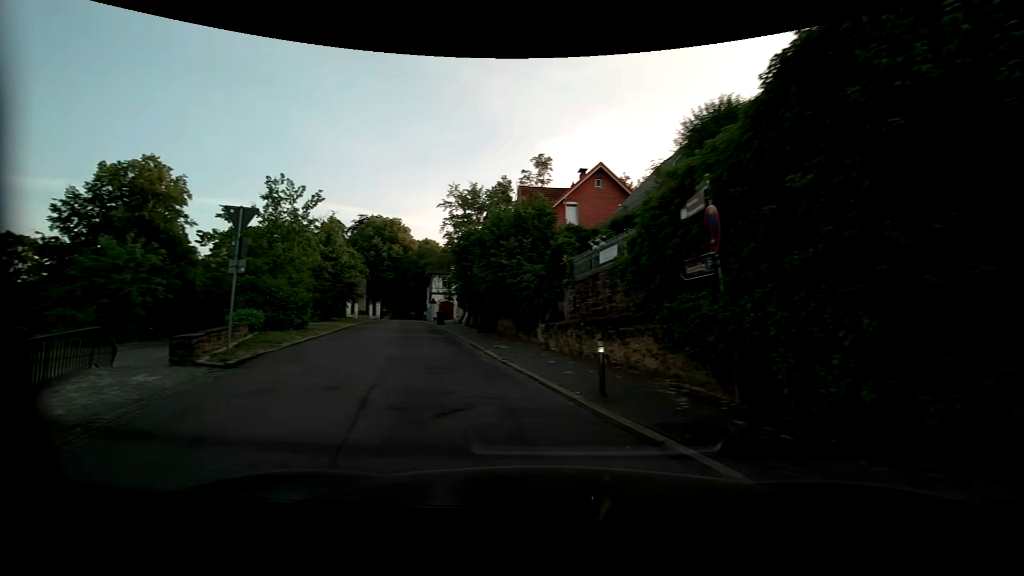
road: residential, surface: asphalt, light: Day
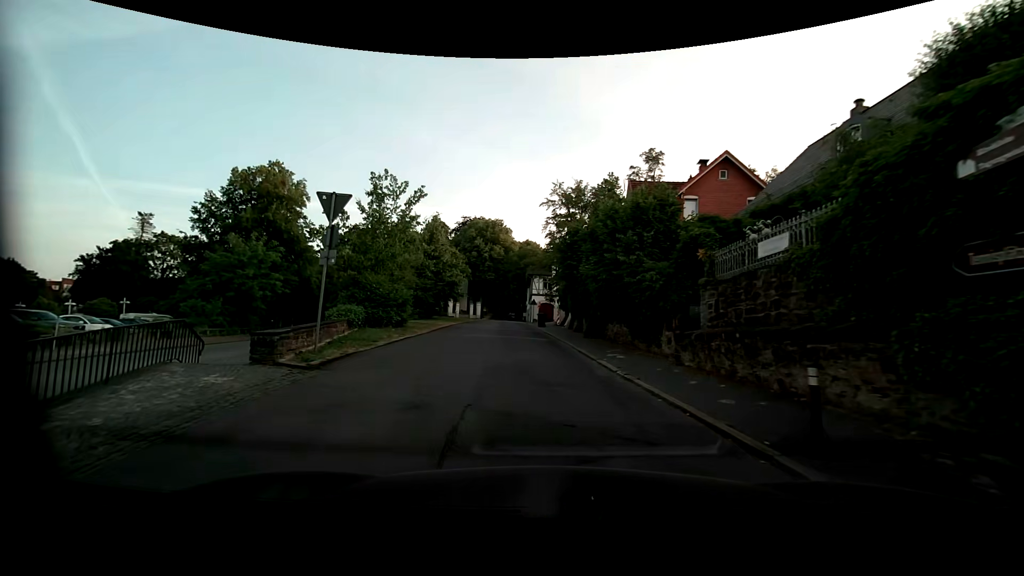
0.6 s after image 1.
(-0.3, +2.2) m; -12°
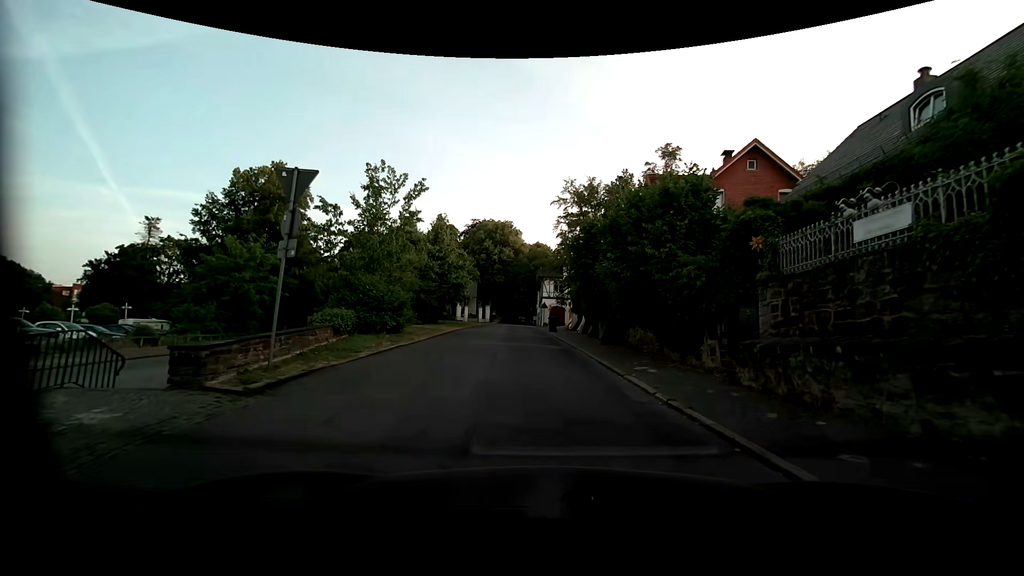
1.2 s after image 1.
(0.0, +2.5) m; -1°
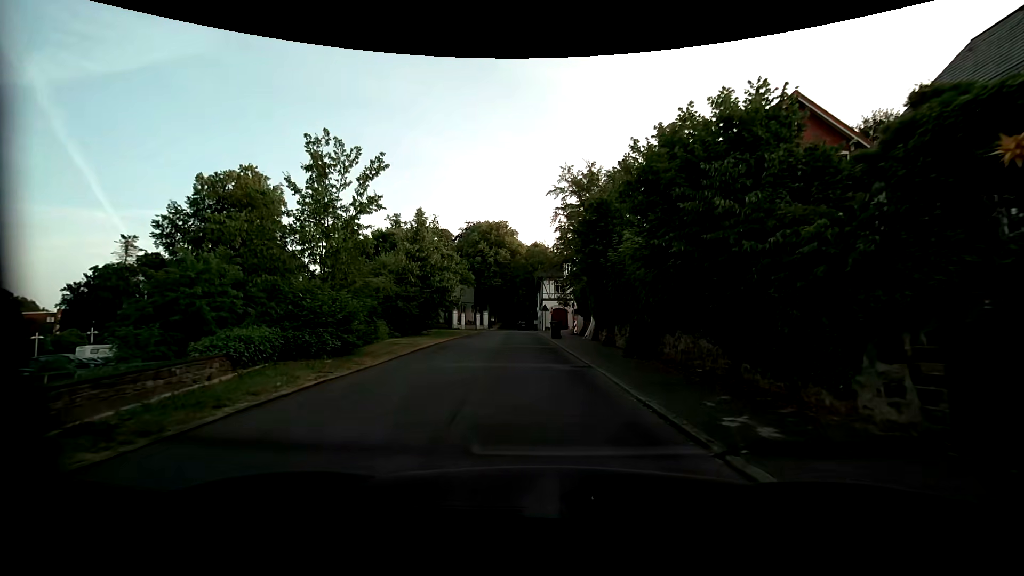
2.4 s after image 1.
(+0.1, +5.8) m; +1°
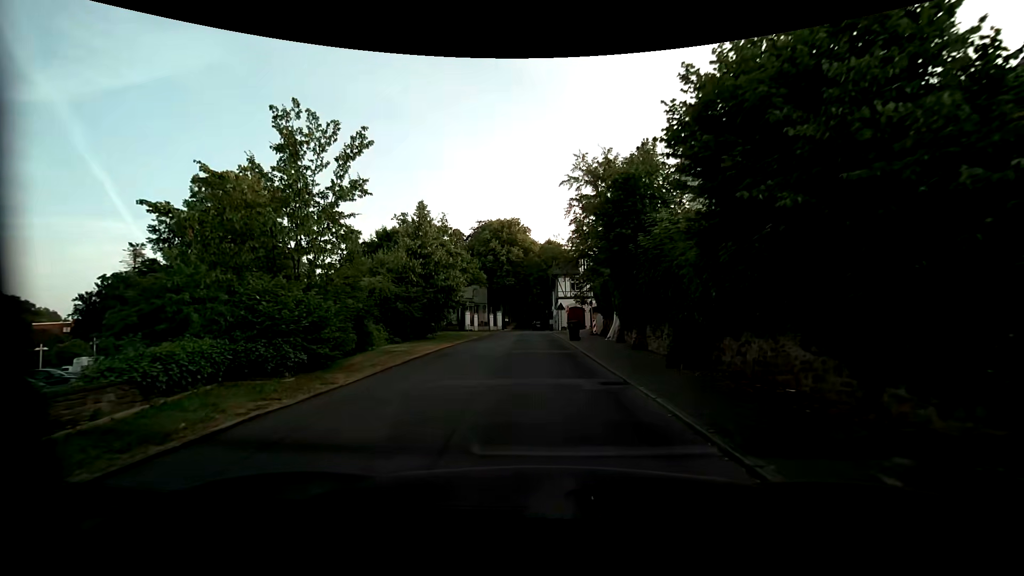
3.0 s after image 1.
(0.0, +3.3) m; -1°
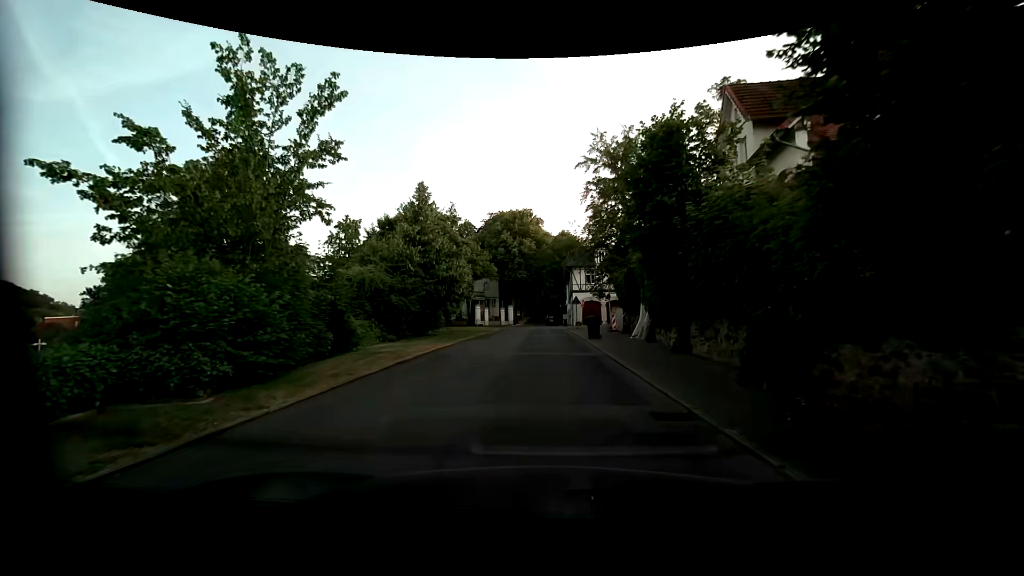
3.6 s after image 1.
(-0.1, +3.6) m; -3°
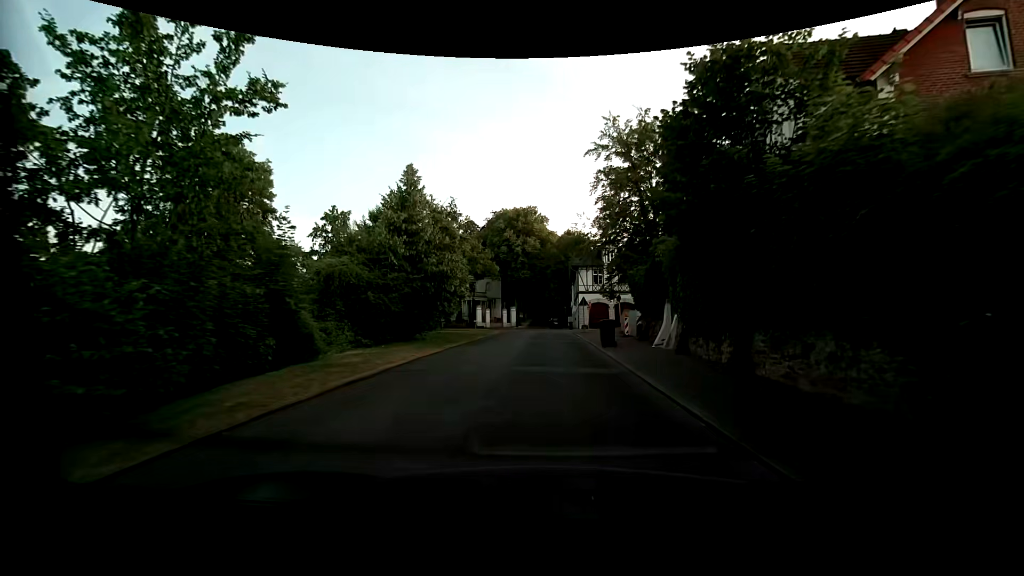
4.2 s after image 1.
(0.0, +3.8) m; 0°
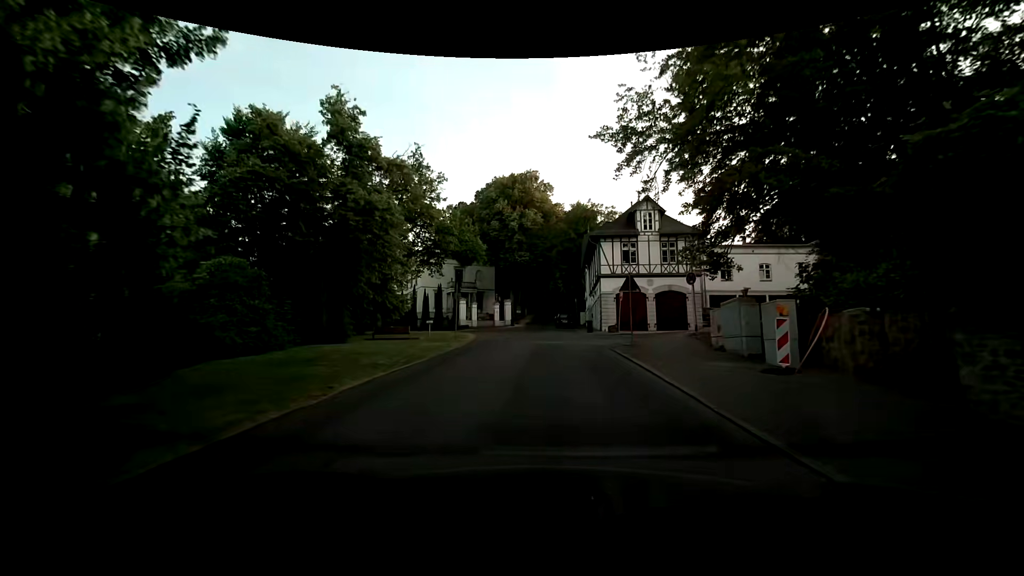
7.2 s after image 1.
(0.0, +20.4) m; 0°
(0, +10) (0, +20) (+1, +30) (+1, +40) (0, +50) (-1, +60) (0, +70) (+2, +80) (+3, +90) (+3, +100) m
